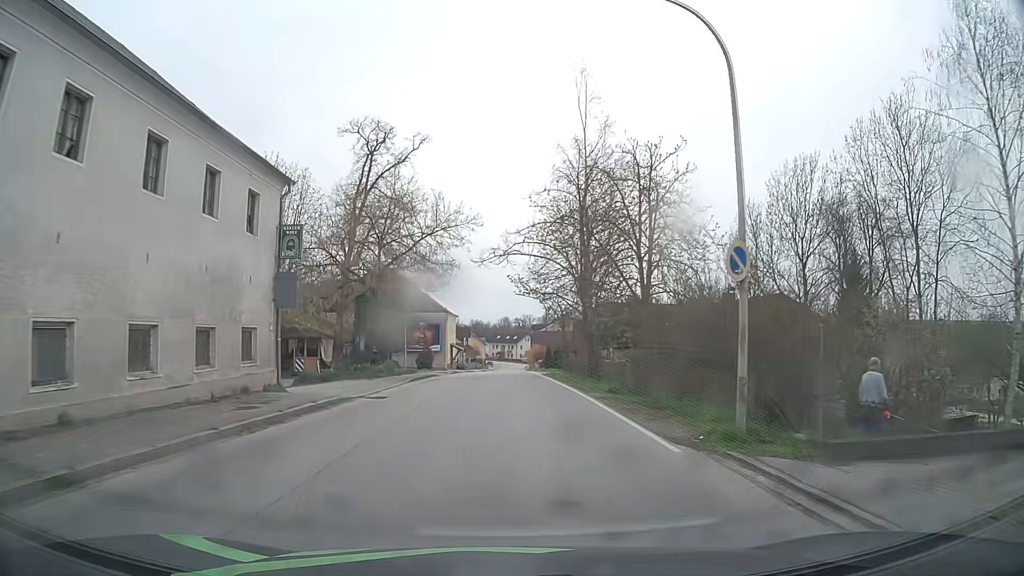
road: secondary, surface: asphalt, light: Day
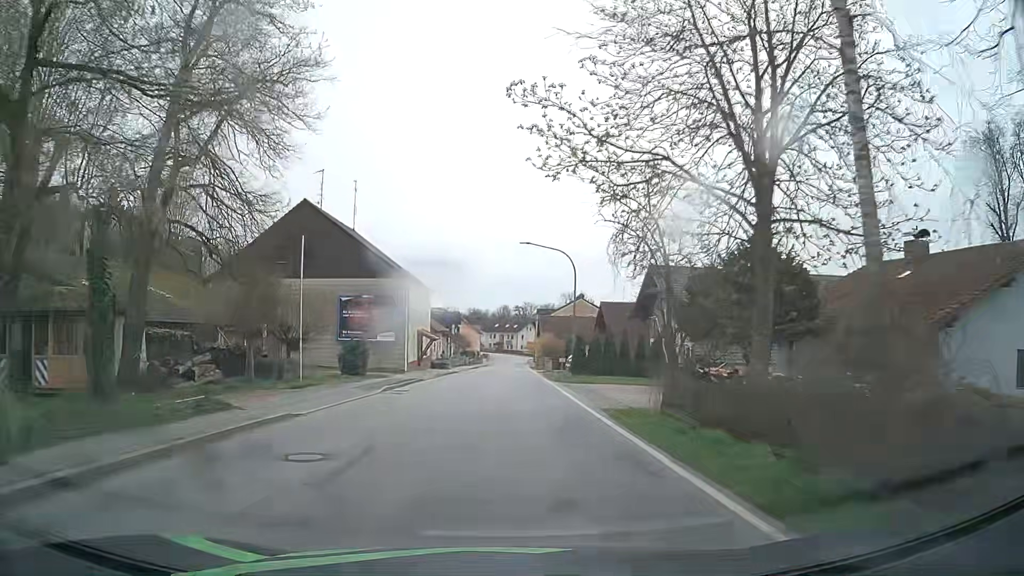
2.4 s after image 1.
(+0.2, +27.4) m; 0°
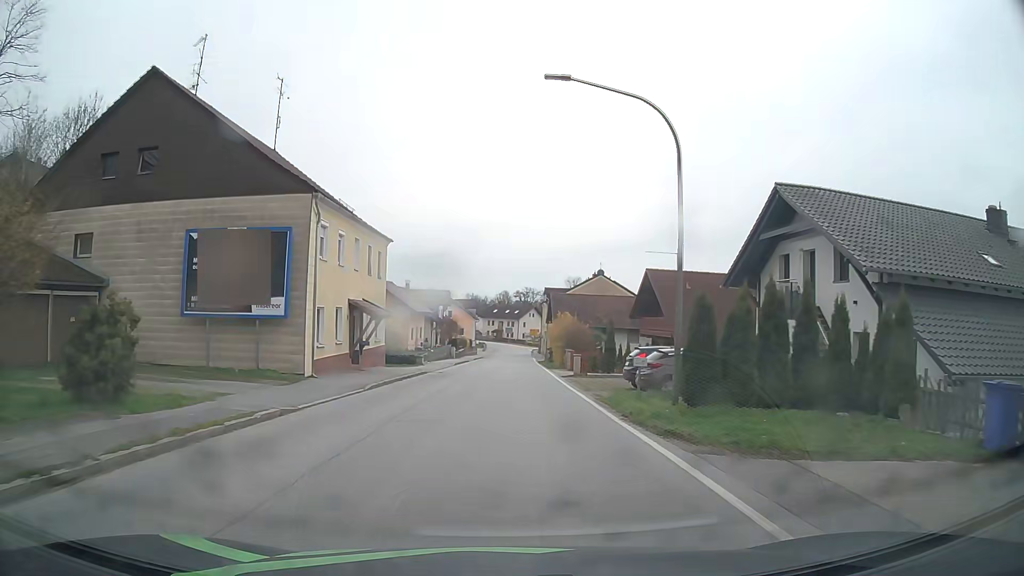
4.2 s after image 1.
(-0.1, +21.6) m; 0°
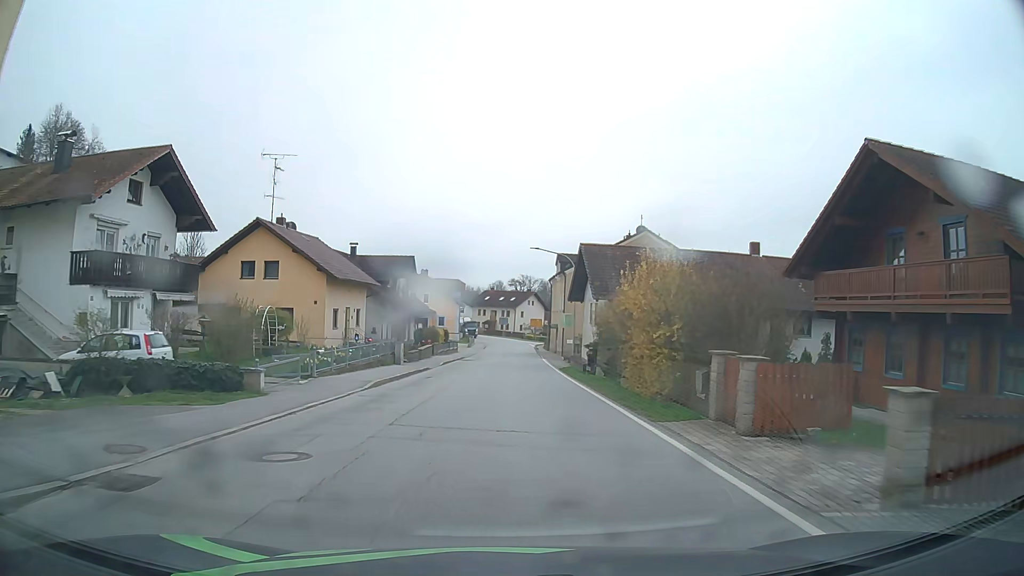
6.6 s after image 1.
(+0.1, +29.7) m; +1°
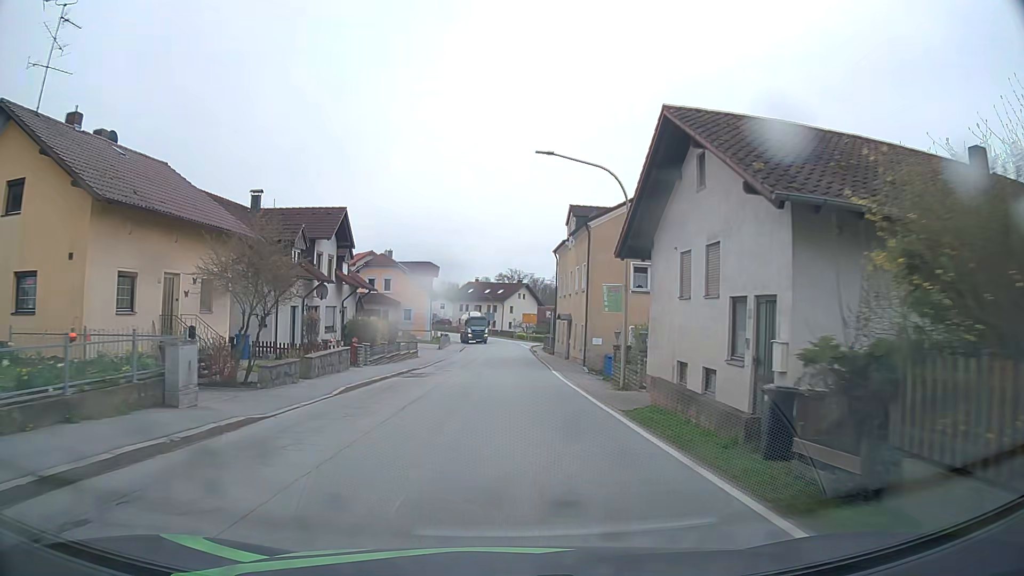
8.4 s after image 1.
(+0.2, +21.8) m; +1°
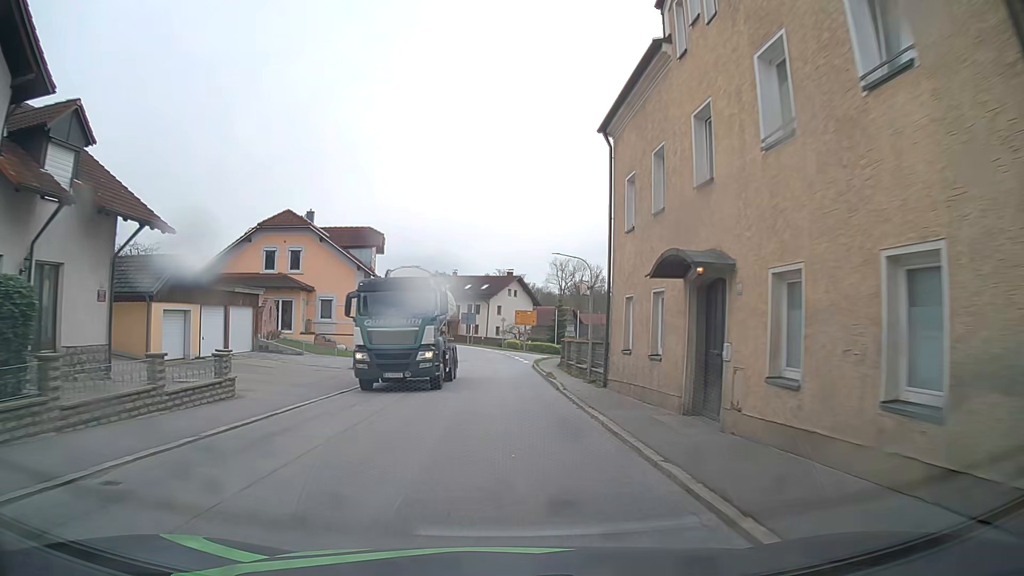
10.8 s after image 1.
(+0.3, +28.7) m; +1°
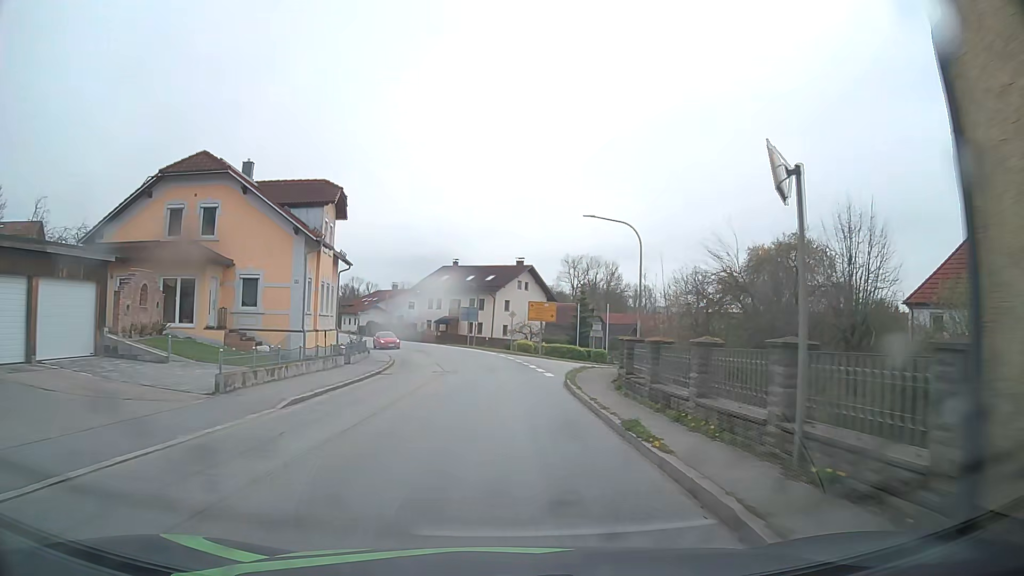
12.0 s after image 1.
(-0.1, +14.8) m; -1°
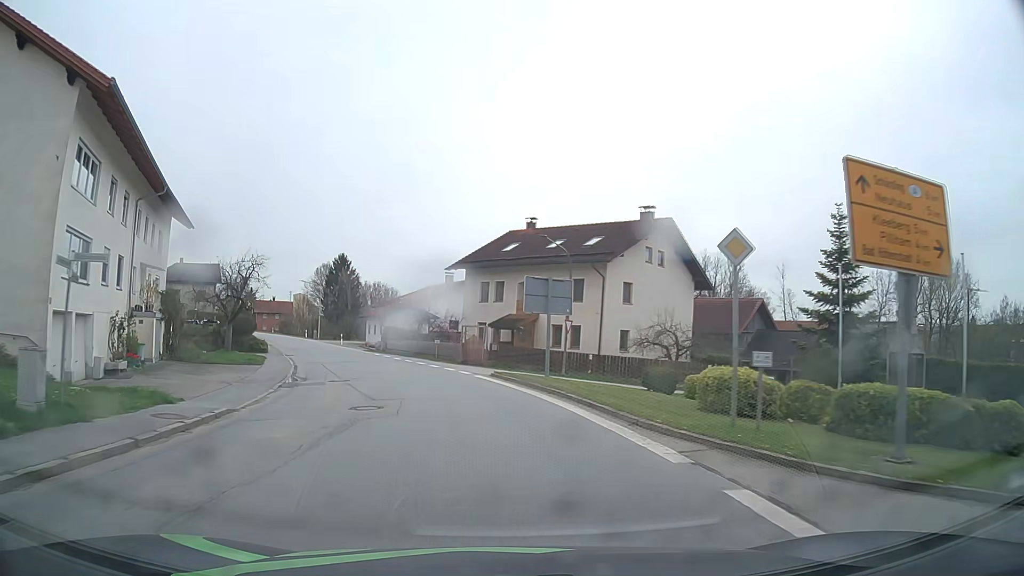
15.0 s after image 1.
(-0.7, +37.6) m; -7°
(0, +10) (-2, +20) (-4, +30) (-7, +39) (-11, +48) (-15, +58) (-19, +67) (-24, +76) (-28, +85) (-33, +93) m
